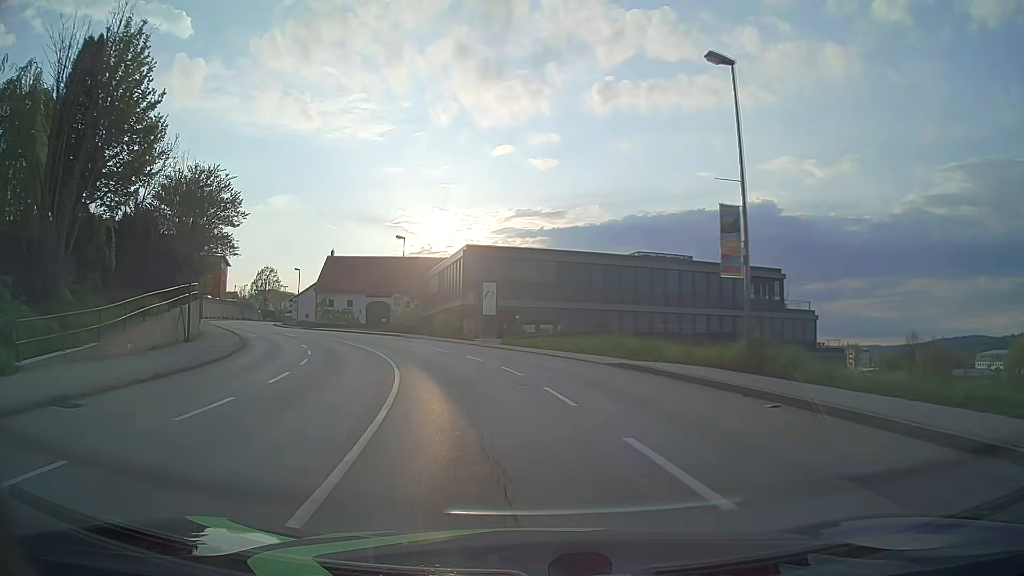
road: tertiary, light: Day
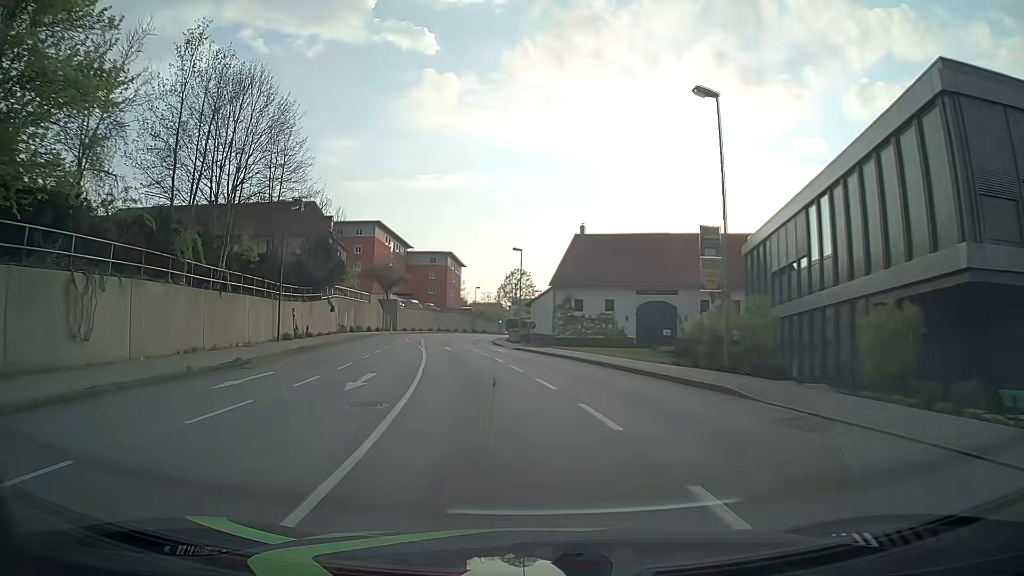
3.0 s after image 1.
(-8.0, +36.7) m; -24°
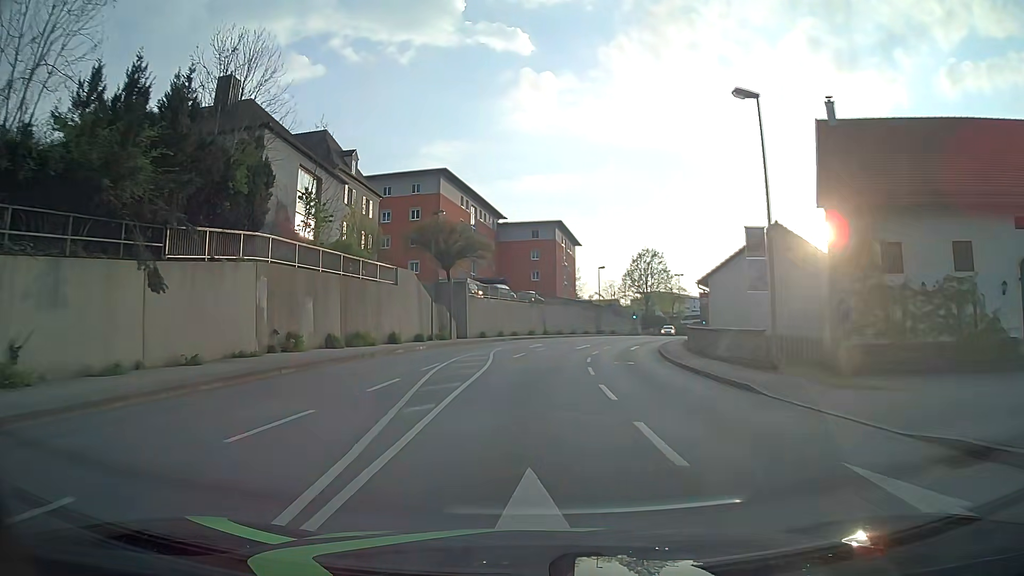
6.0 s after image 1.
(-4.6, +37.8) m; -10°
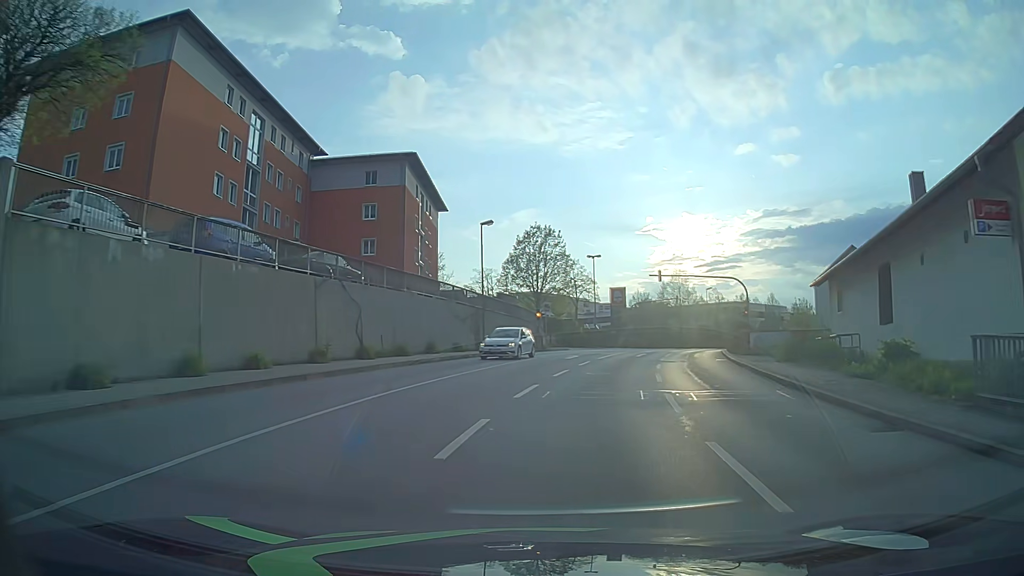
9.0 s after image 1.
(+1.8, +38.0) m; +11°
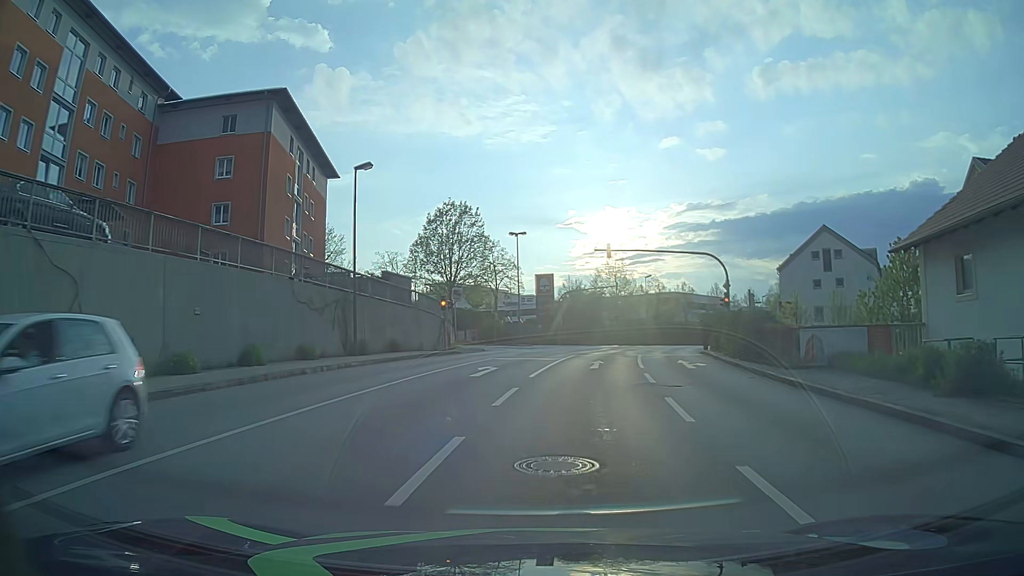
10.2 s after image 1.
(+0.9, +13.4) m; +7°
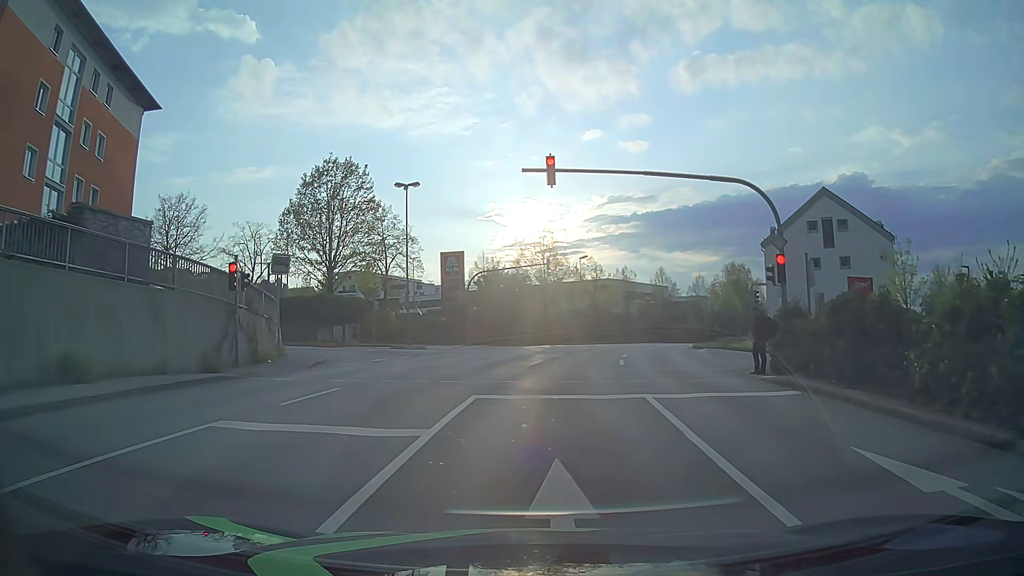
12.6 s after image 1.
(+1.2, +18.6) m; +7°
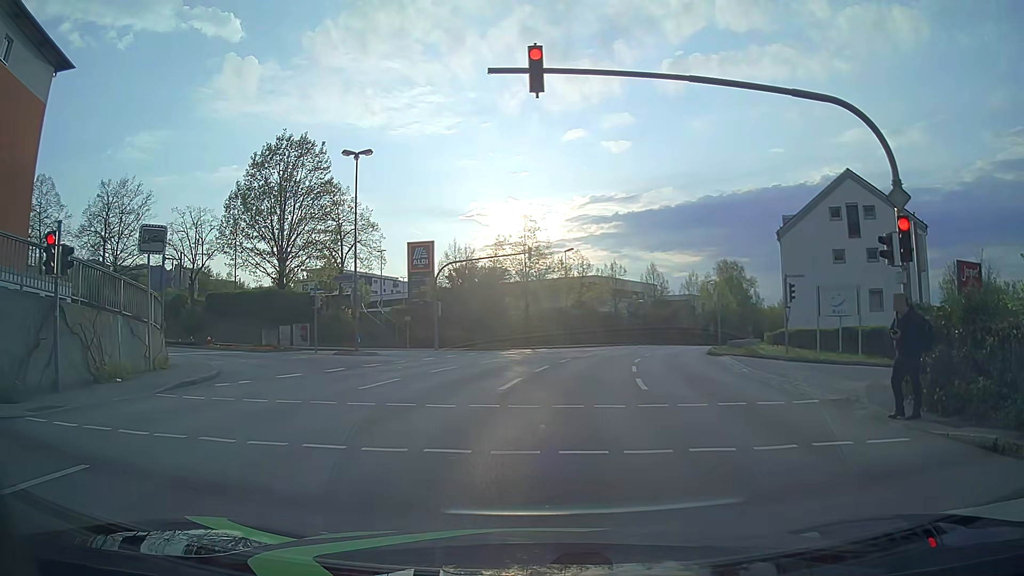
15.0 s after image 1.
(+0.1, +7.5) m; +2°
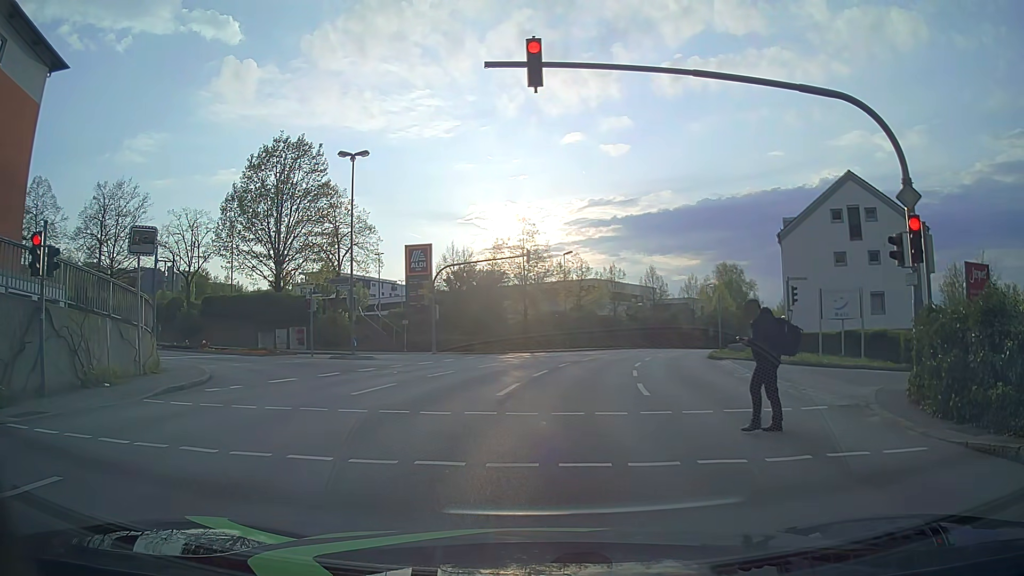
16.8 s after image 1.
(0.0, +0.5) m; 0°
(0, +10) (+1, +20) (+2, +30) (+5, +40) (+8, +49) (+11, +58) (+15, +68) (+20, +76) (+25, +85) (+30, +94) m
